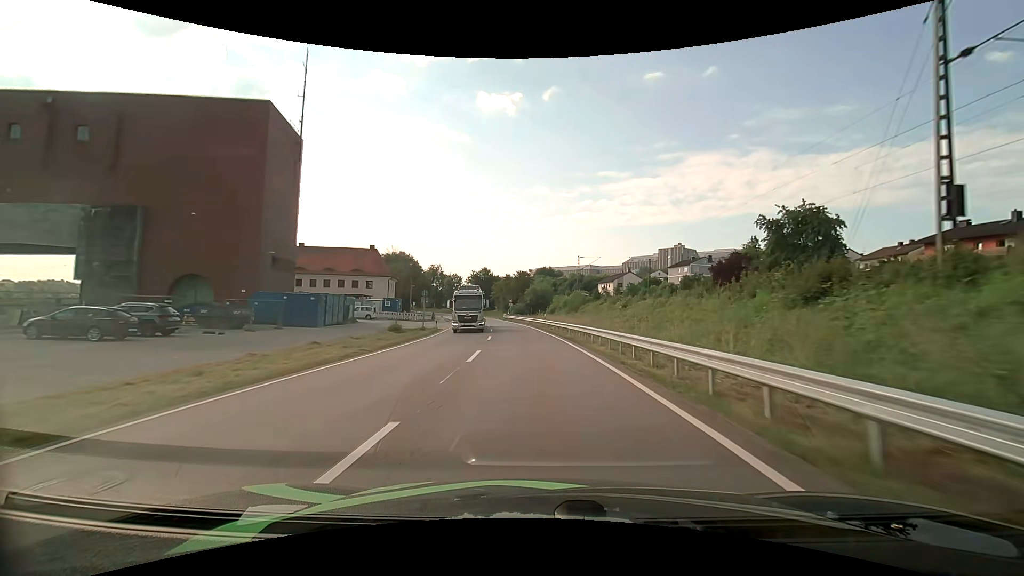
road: primary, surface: asphalt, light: Day
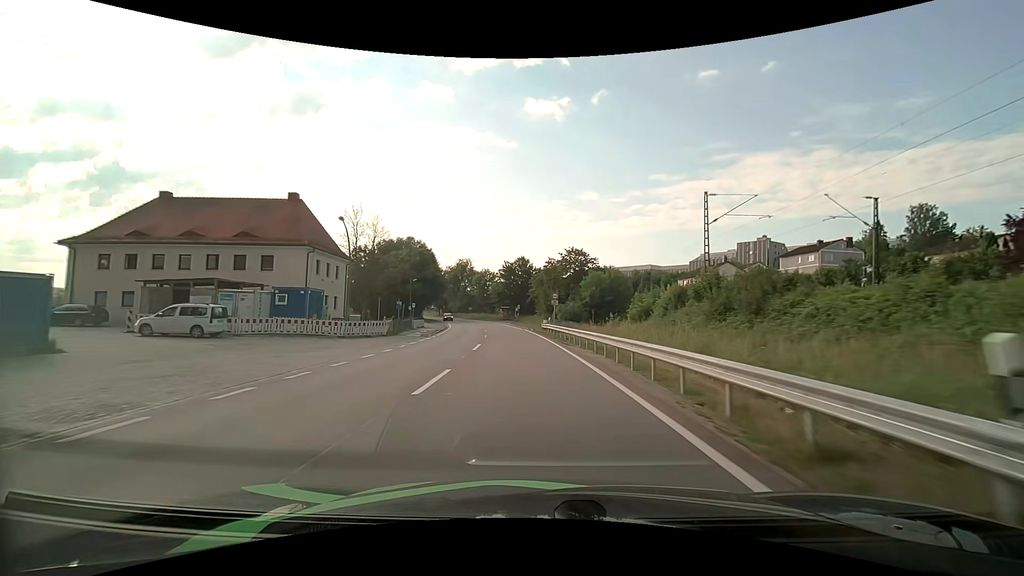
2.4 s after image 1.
(-1.6, +41.2) m; -5°
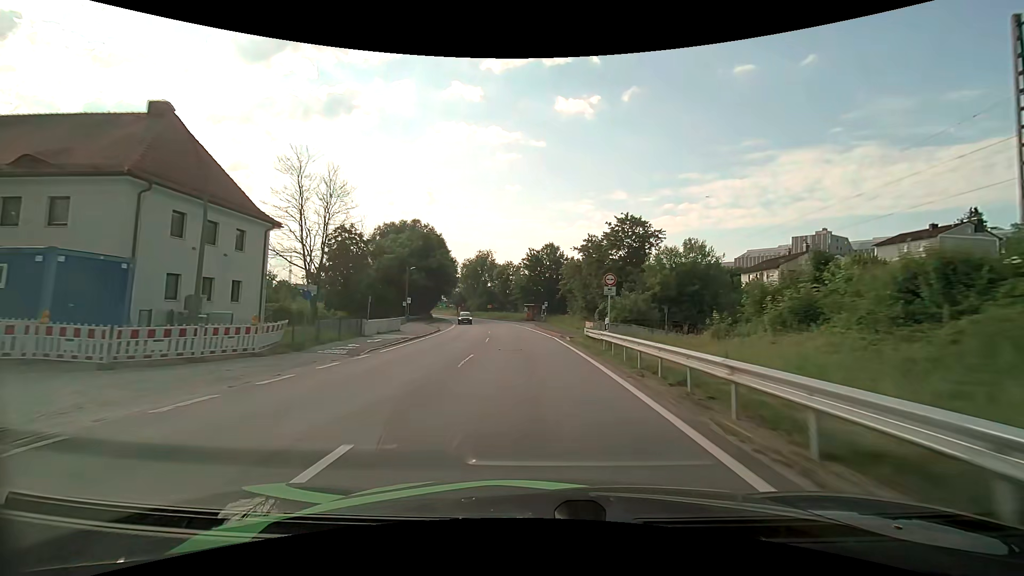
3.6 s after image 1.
(-0.6, +19.9) m; -3°
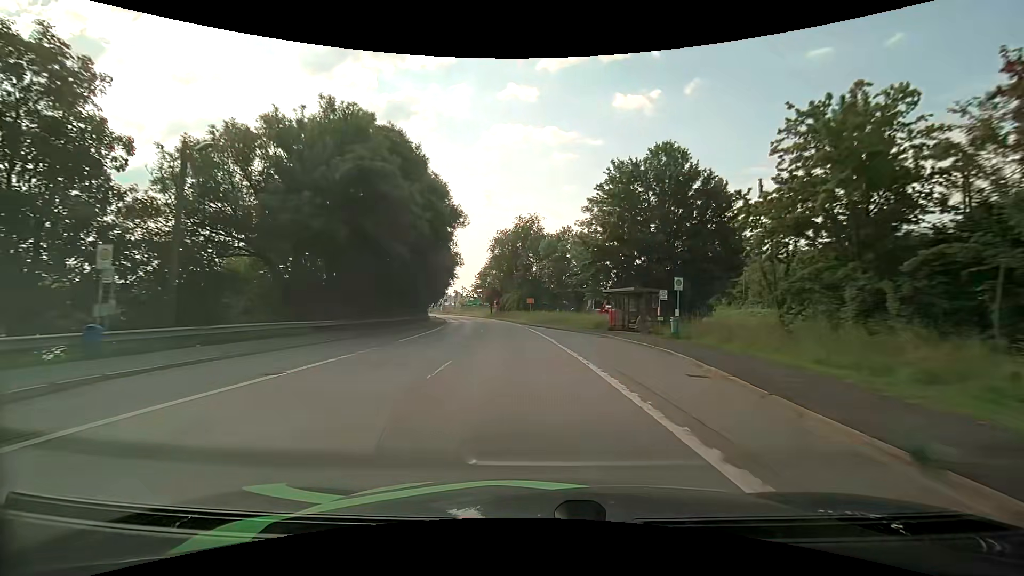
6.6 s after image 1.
(-2.9, +51.2) m; -6°
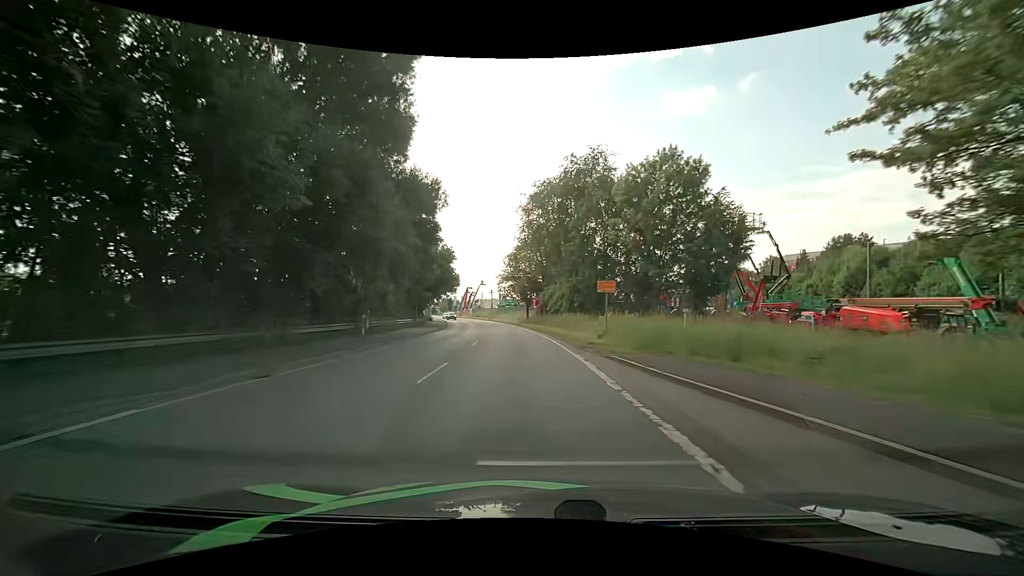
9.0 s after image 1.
(-2.0, +36.3) m; -5°
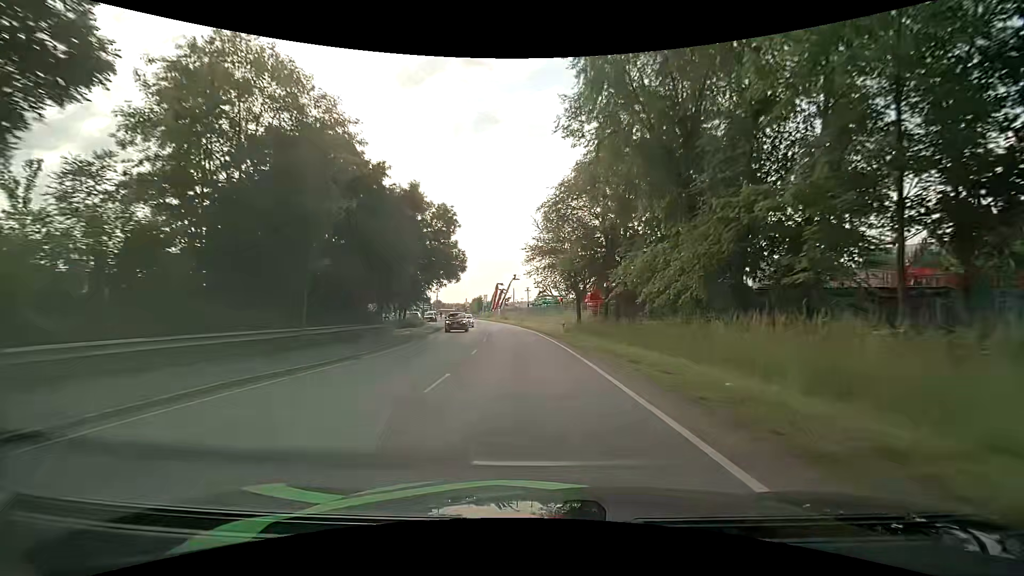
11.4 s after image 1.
(-1.5, +32.0) m; -5°
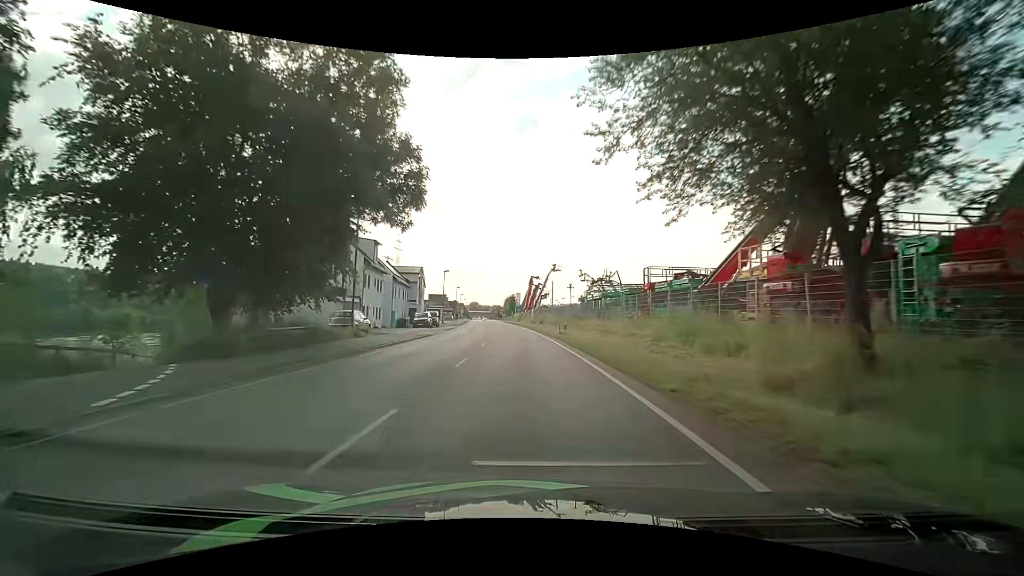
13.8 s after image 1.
(-1.1, +32.0) m; -5°
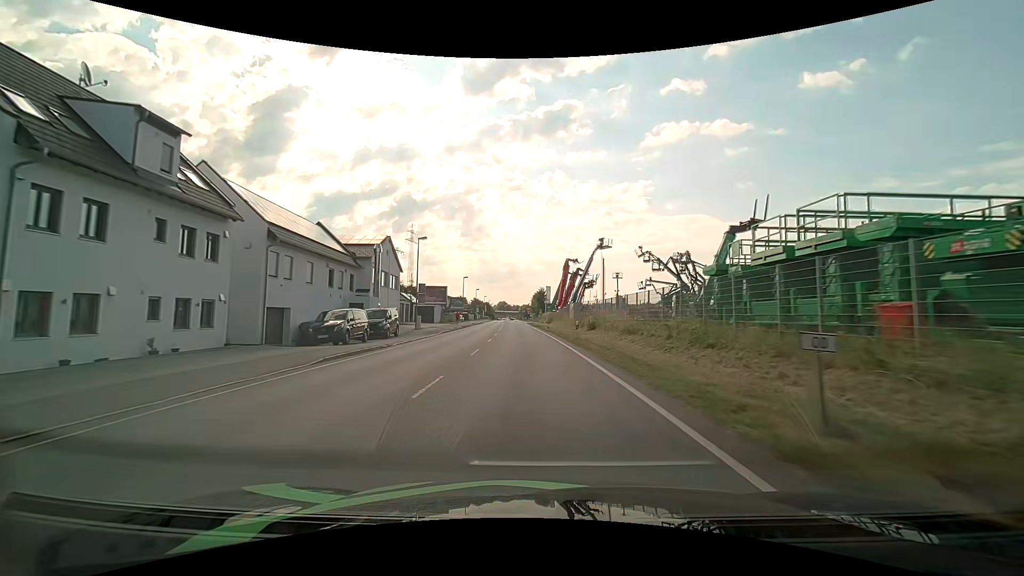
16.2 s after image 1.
(-0.9, +32.5) m; -3°
(0, +10) (0, +20) (-1, +30) (-1, +40) (-1, +50) (-2, +60) (-2, +70) (-3, +80) (-3, +90) (-4, +100) m
